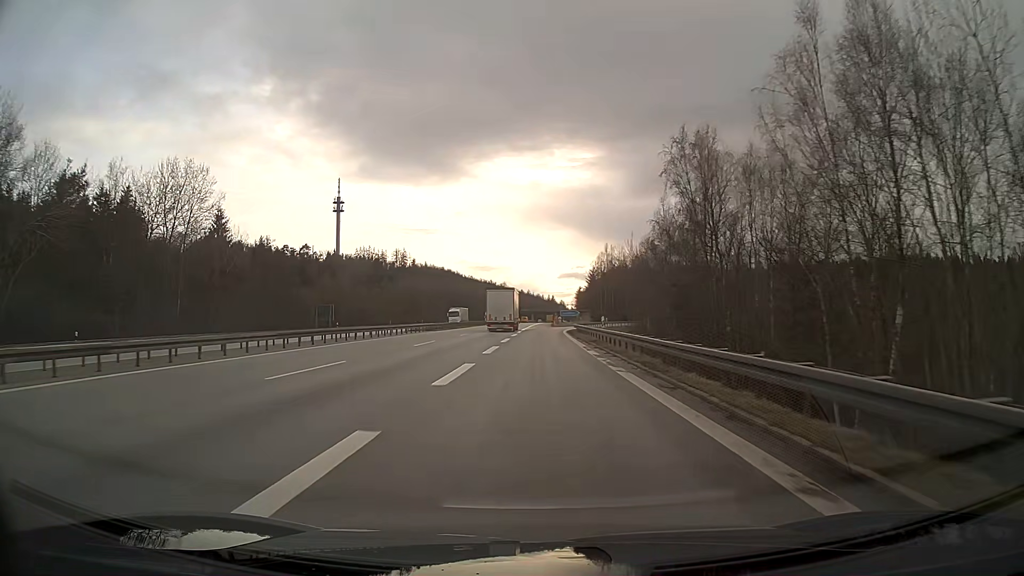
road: motorway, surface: asphalt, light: Day
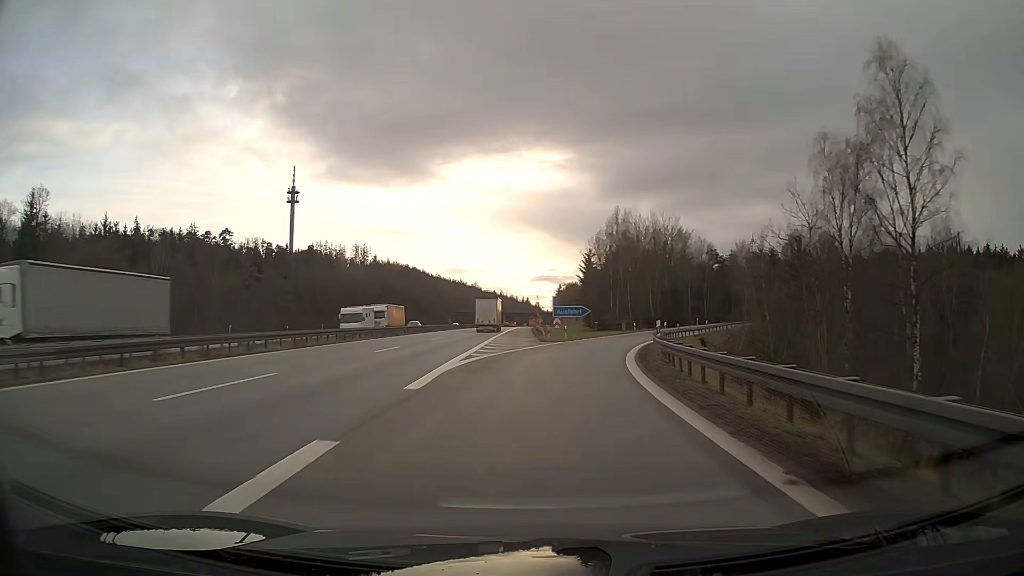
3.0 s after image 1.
(+0.8, +59.6) m; +3°
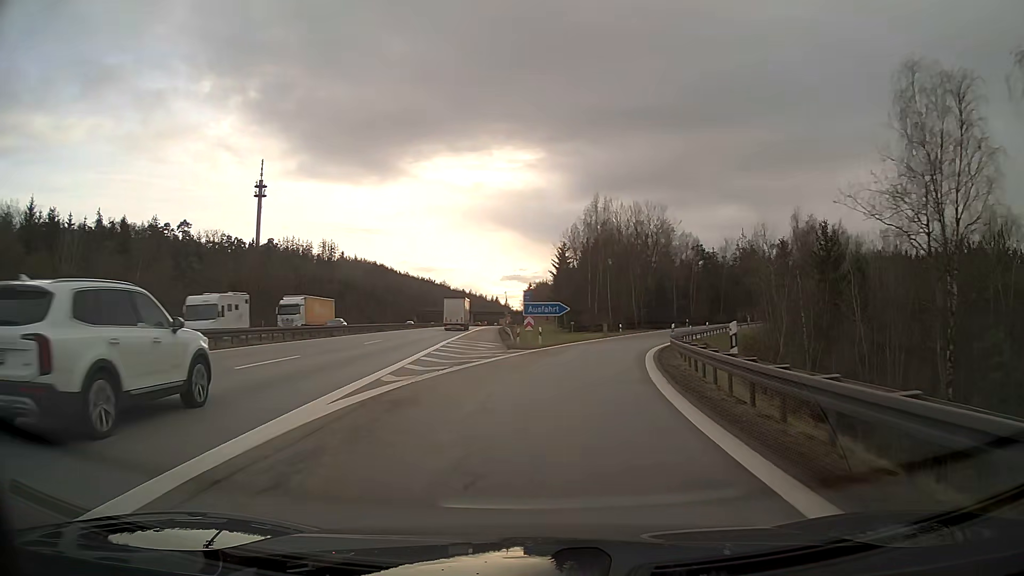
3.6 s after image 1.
(+0.3, +11.5) m; +3°
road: motorway_link
